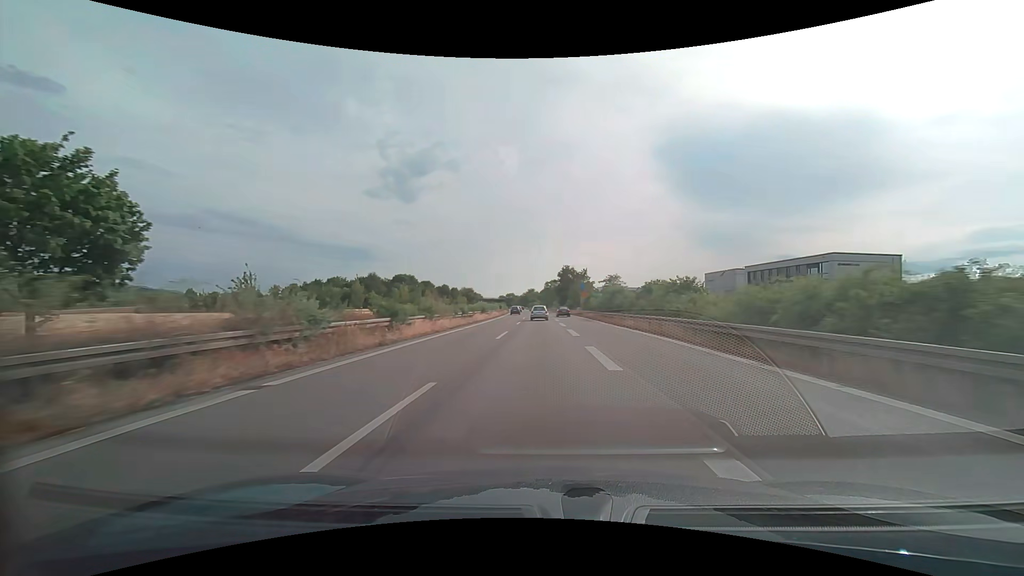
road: trunk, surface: asphalt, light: Day
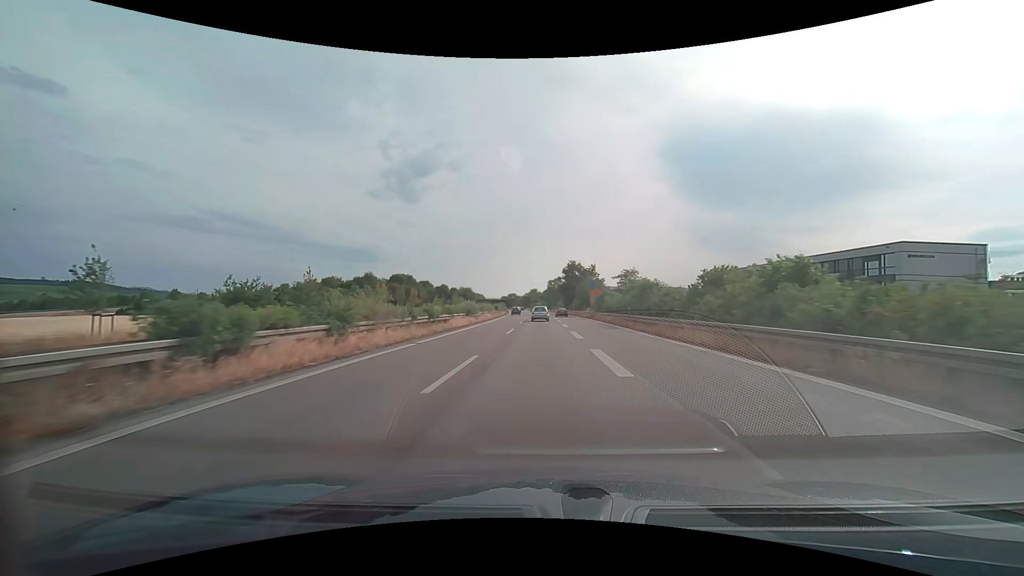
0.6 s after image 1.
(0.0, +13.0) m; 0°
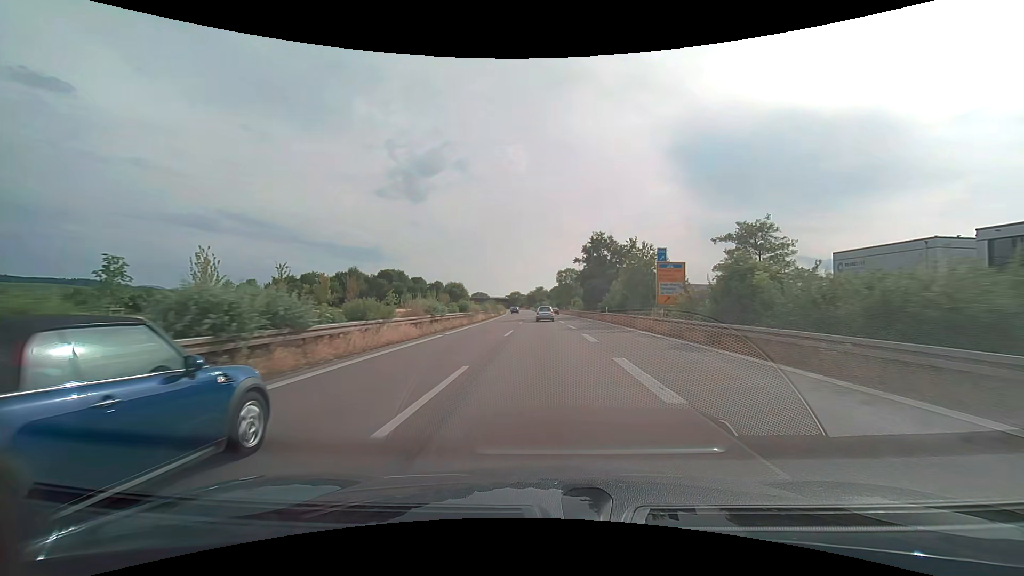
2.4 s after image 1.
(-0.2, +38.4) m; -1°
(0, +10) (0, +20) (0, +30) (0, +40) (-1, +50) (-1, +60) (-1, +70) (-2, +80) (-2, +90) (-3, +100) m
